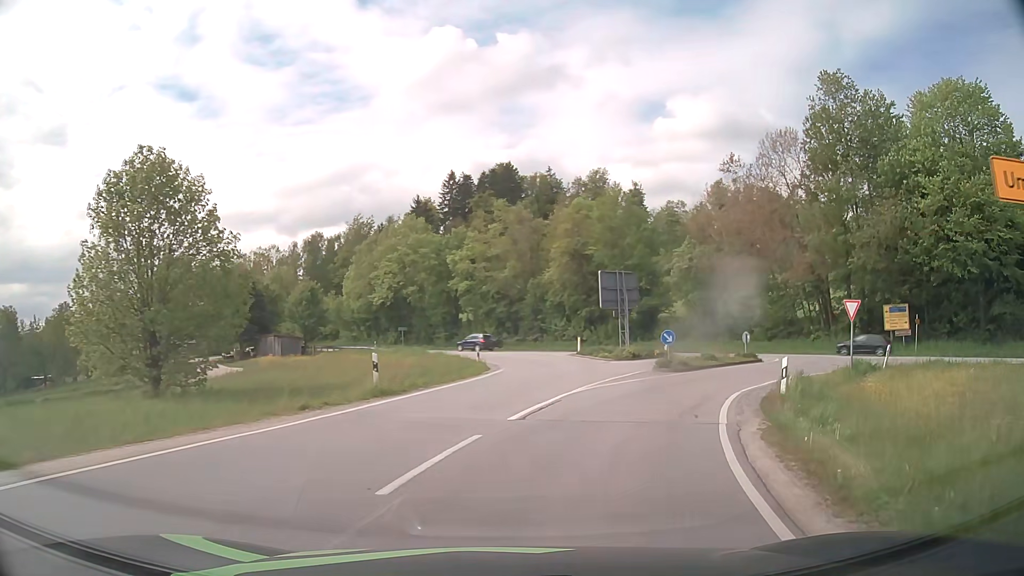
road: tertiary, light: Day
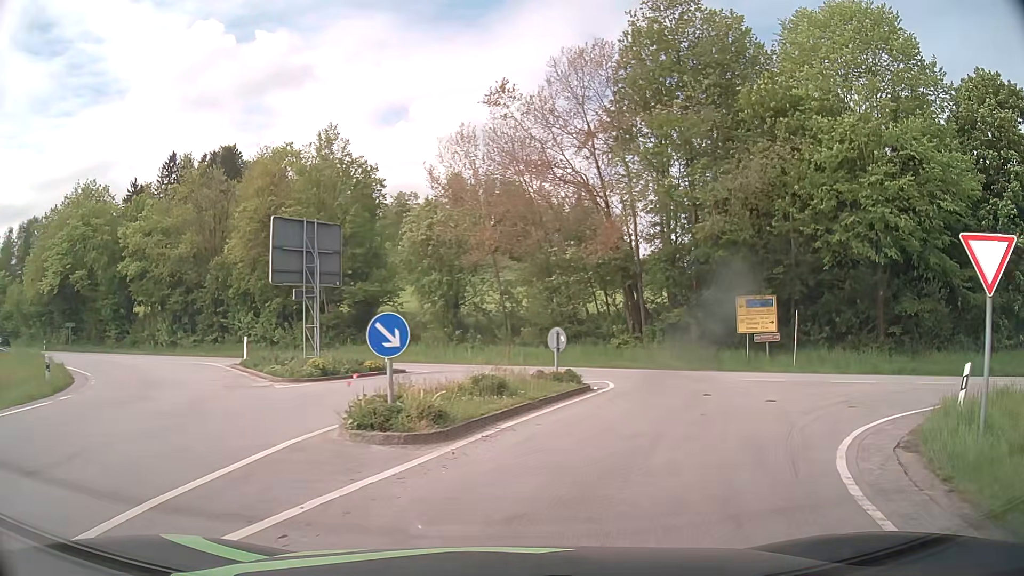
(+3.6, +17.6) m; +23°
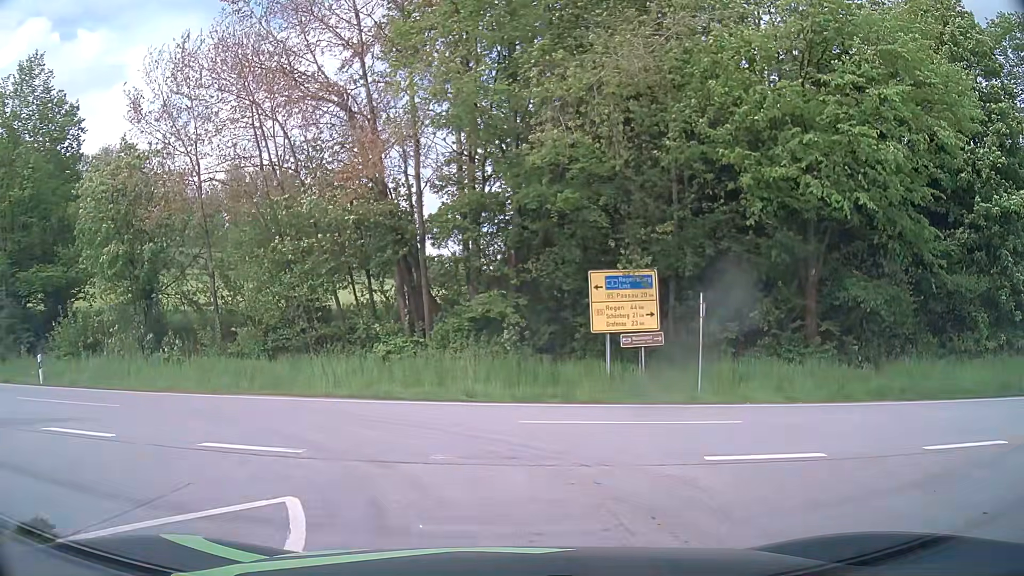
(+2.2, +13.4) m; +19°
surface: asphalt
(-1, +10) (-8, +16) (-18, +18) (-28, +19) (-38, +20) (-48, +21) (-58, +22) (-68, +23) (-78, +24) (-88, +25) m
